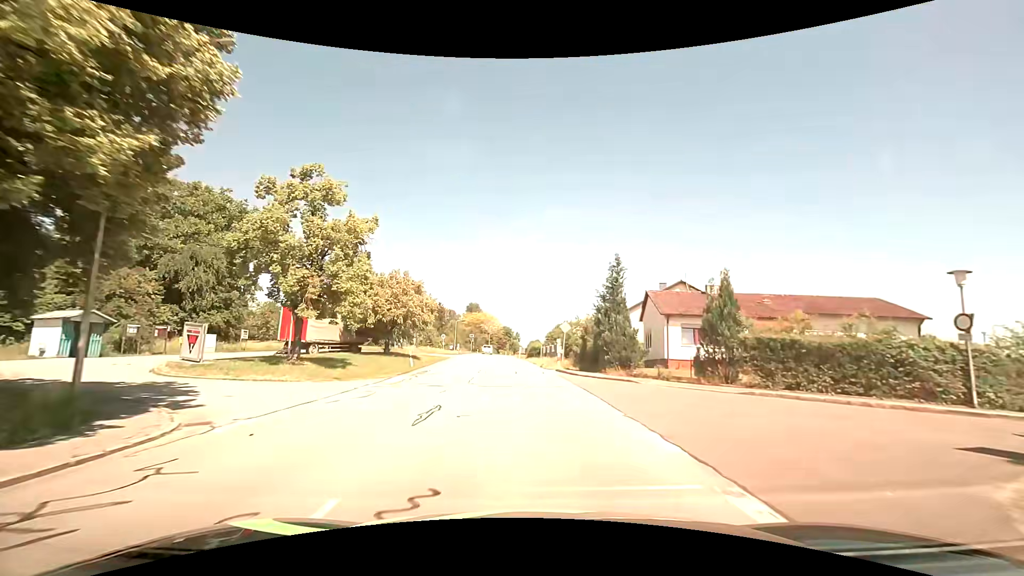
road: secondary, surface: asphalt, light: Day
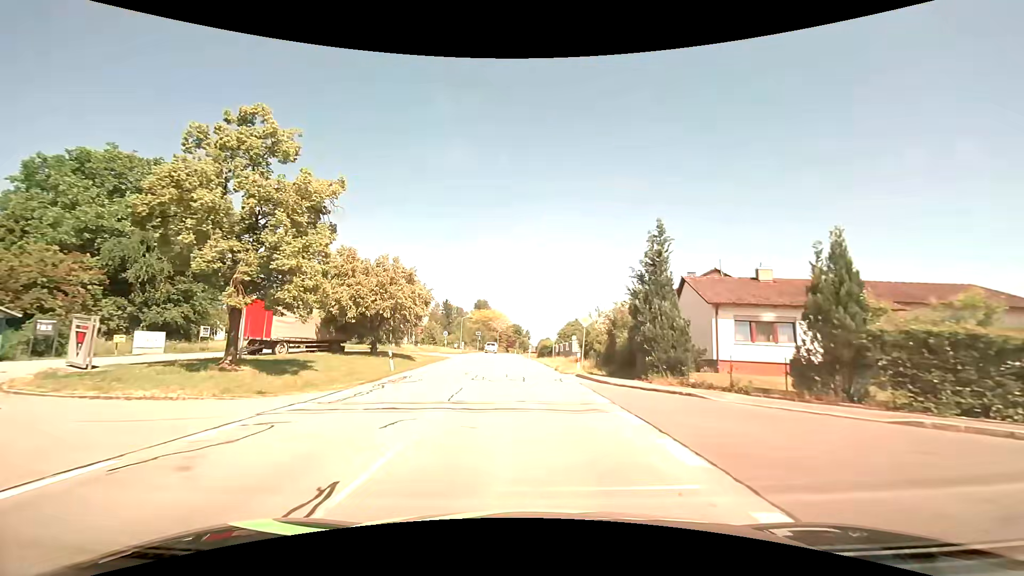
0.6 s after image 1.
(-0.1, +6.8) m; -1°
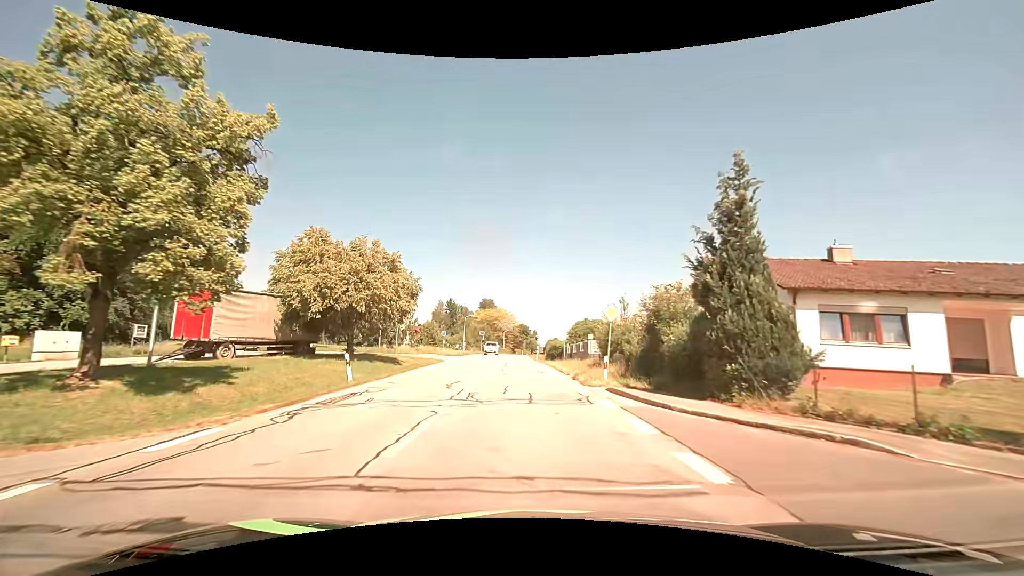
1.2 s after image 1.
(0.0, +6.9) m; -1°
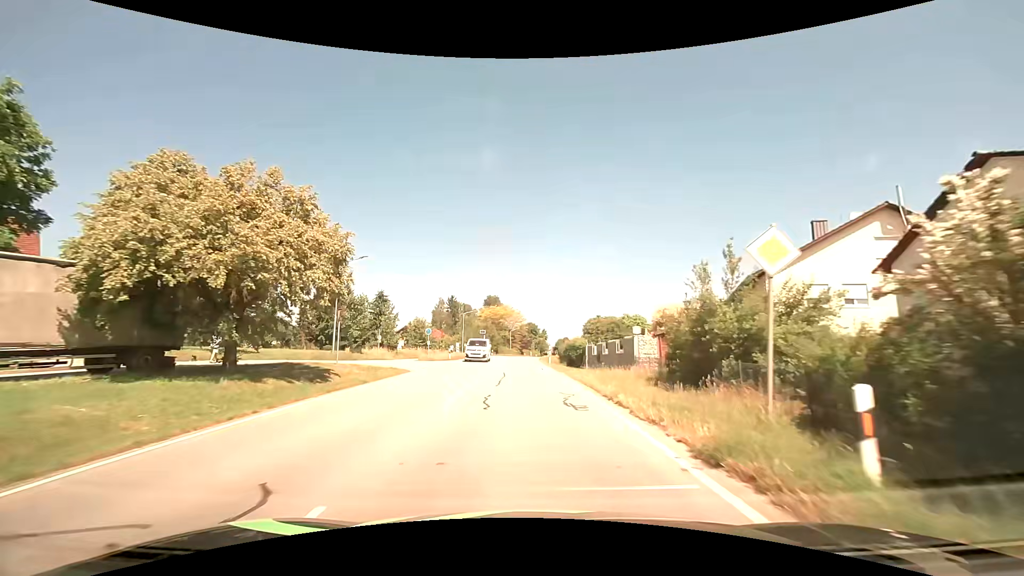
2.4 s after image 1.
(-0.1, +13.9) m; -1°
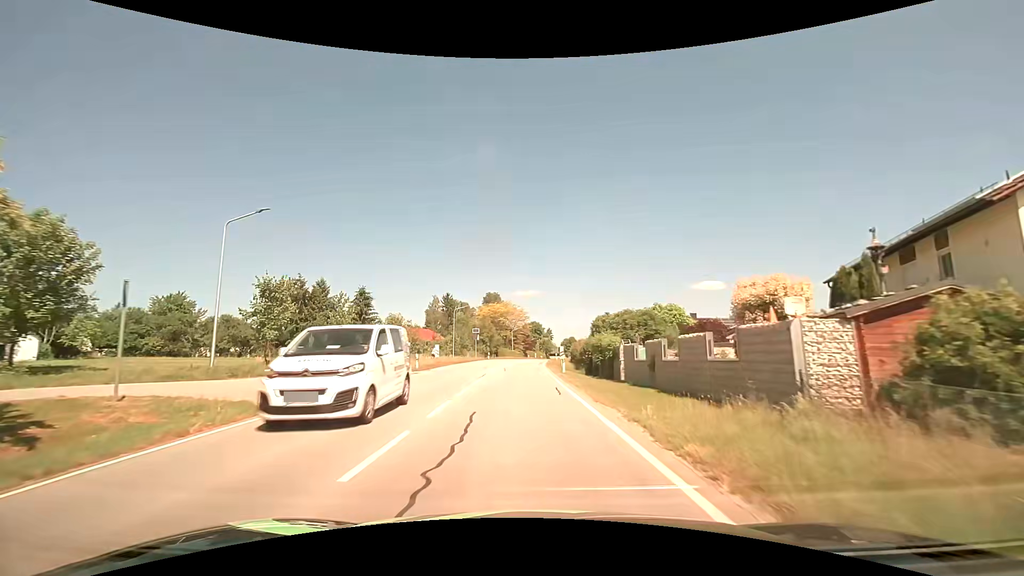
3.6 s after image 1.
(-0.1, +14.3) m; -1°
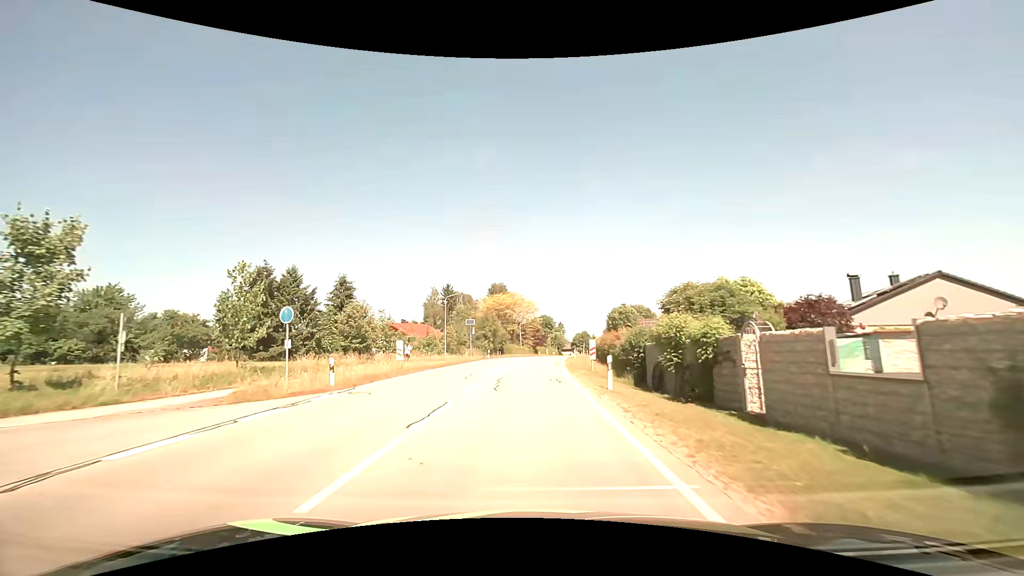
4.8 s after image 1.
(-0.1, +14.6) m; -1°
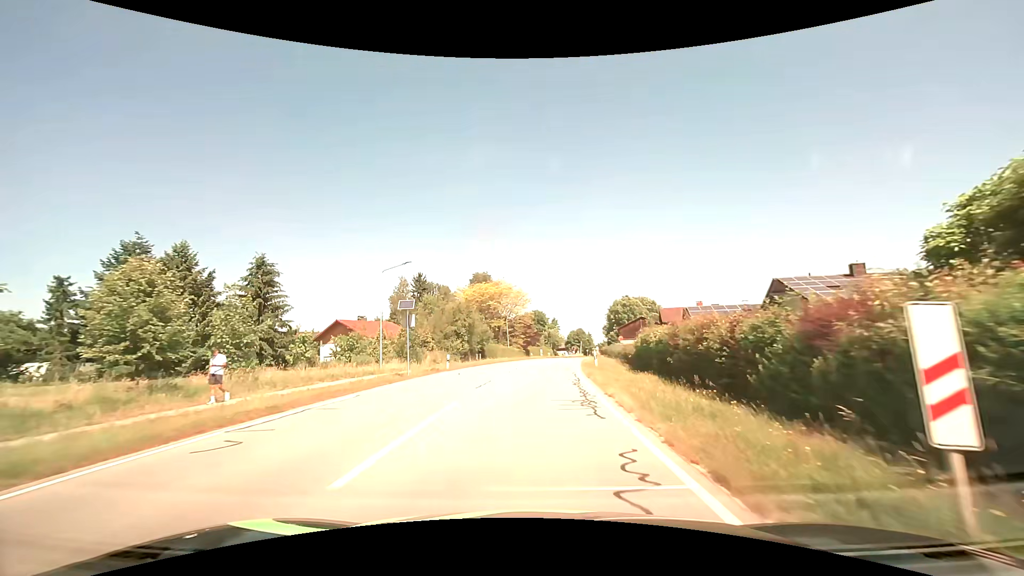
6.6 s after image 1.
(0.0, +21.8) m; +1°
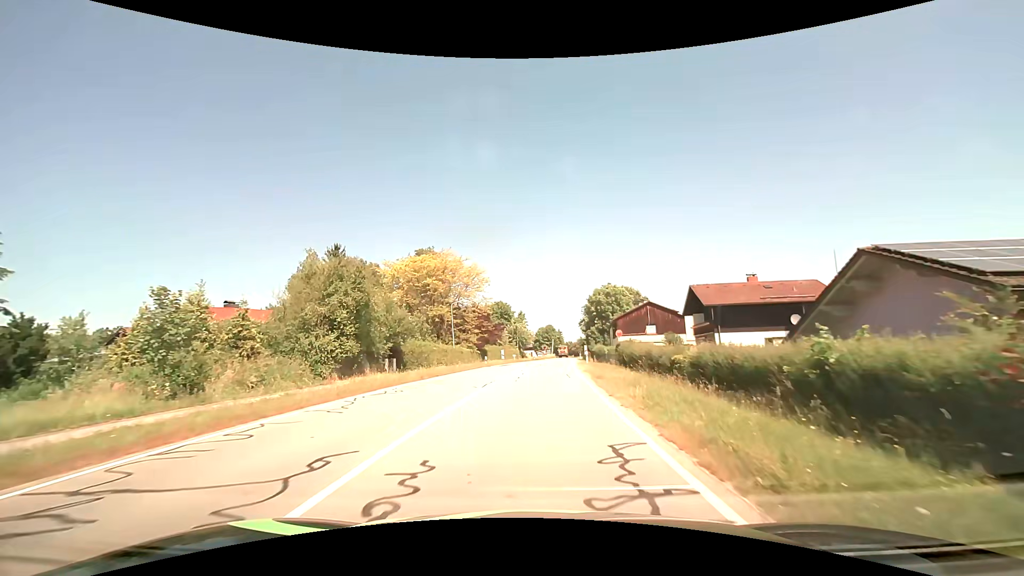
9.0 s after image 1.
(+0.8, +28.1) m; +4°
(0, +10) (+1, +20) (+1, +30) (+2, +40) (+3, +50) (+3, +60) (+4, +70) (+5, +80) (+6, +90) (+7, +100) m
